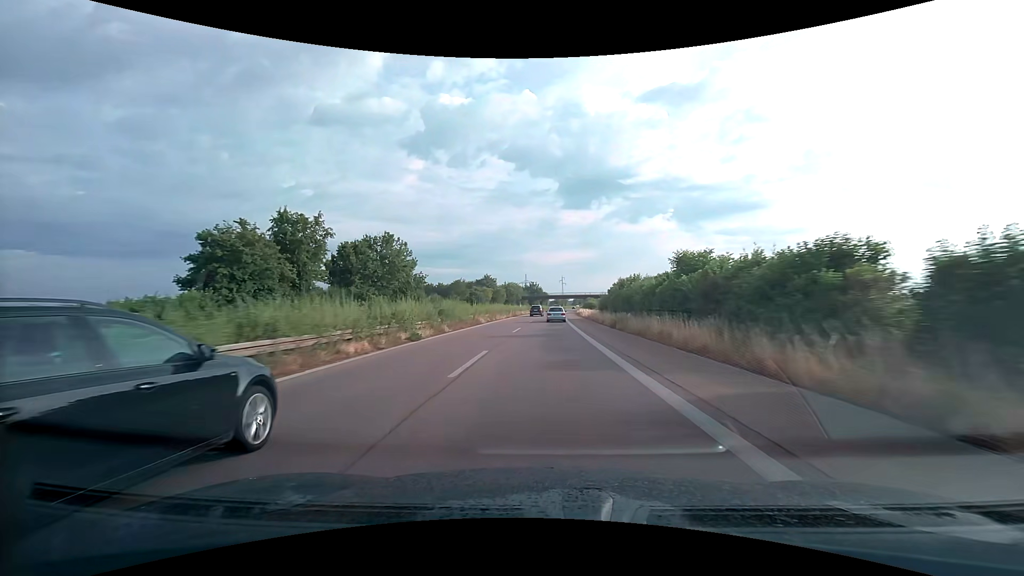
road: trunk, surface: asphalt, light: Day
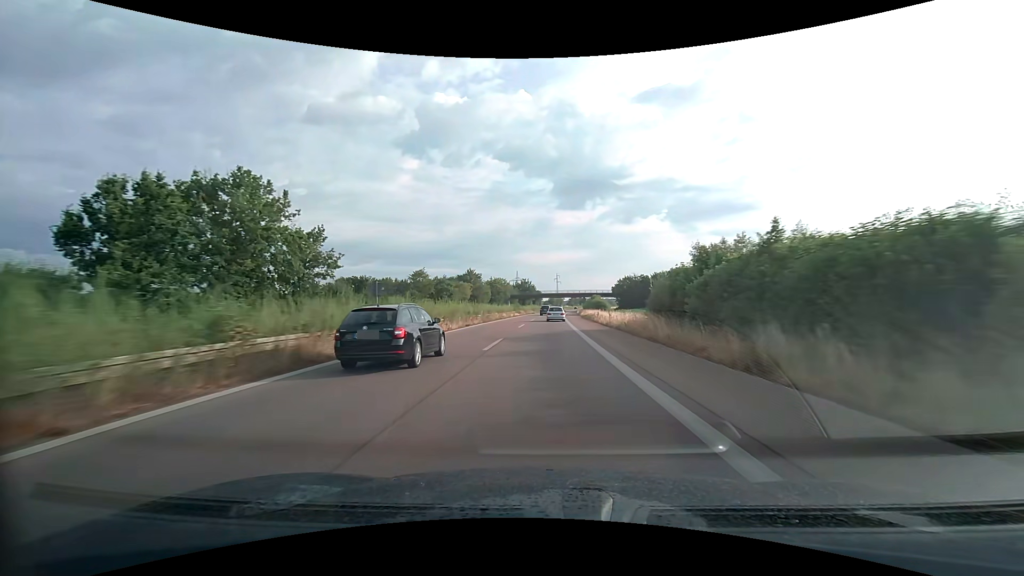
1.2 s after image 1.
(+0.2, +30.2) m; +1°
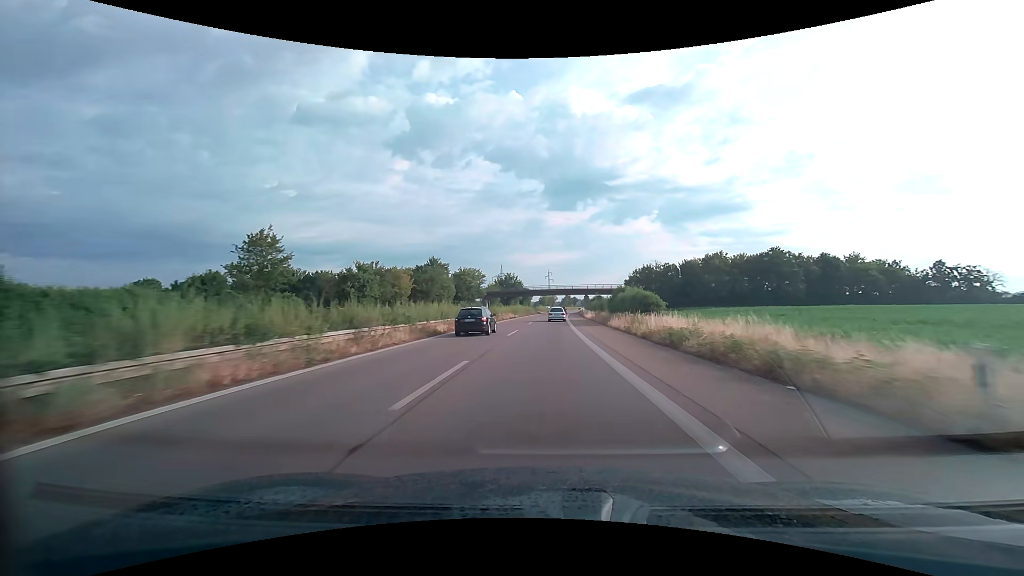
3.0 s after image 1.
(+0.5, +45.3) m; +1°
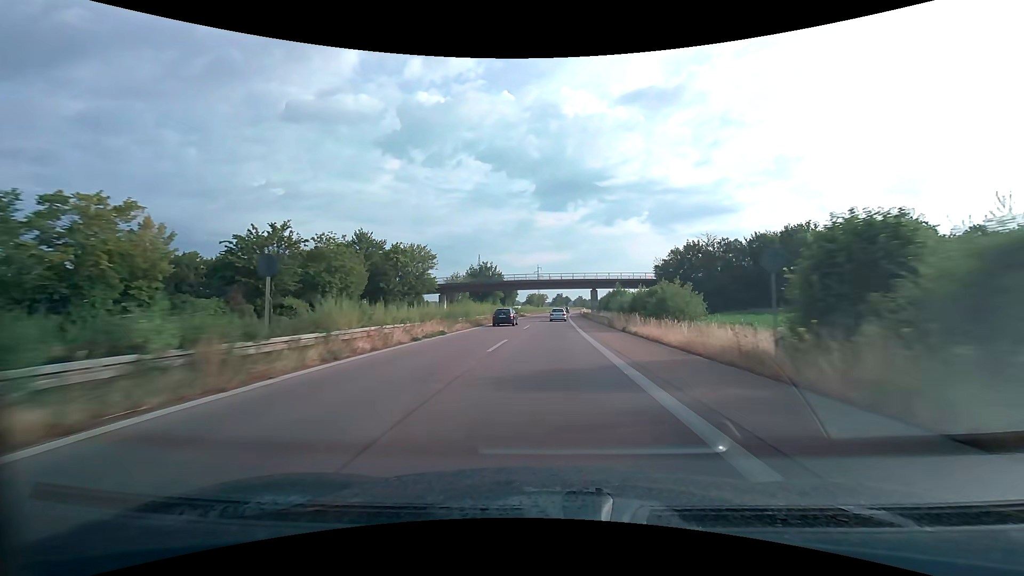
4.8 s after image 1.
(+0.4, +45.2) m; +1°
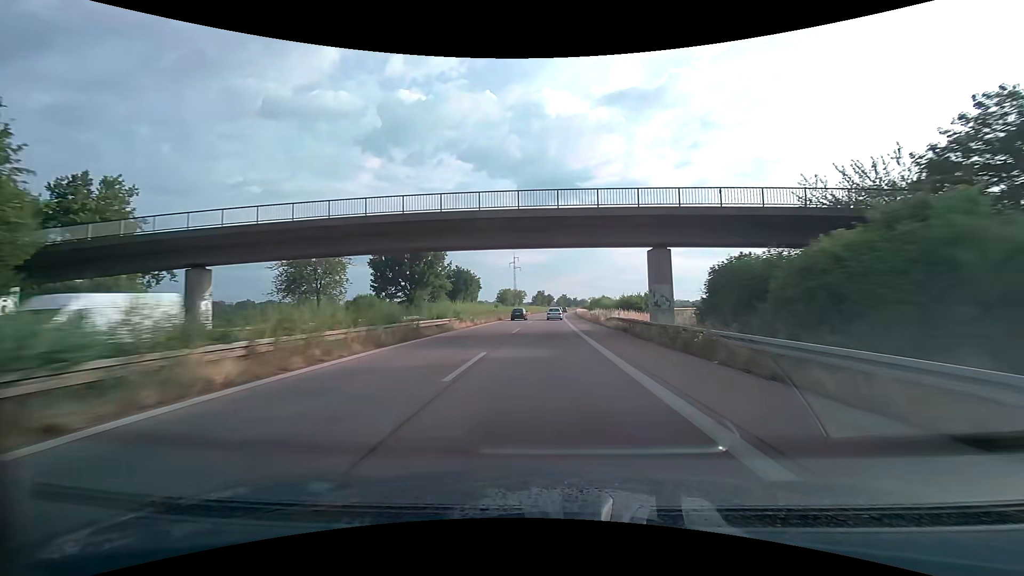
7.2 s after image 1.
(+1.0, +60.7) m; +2°
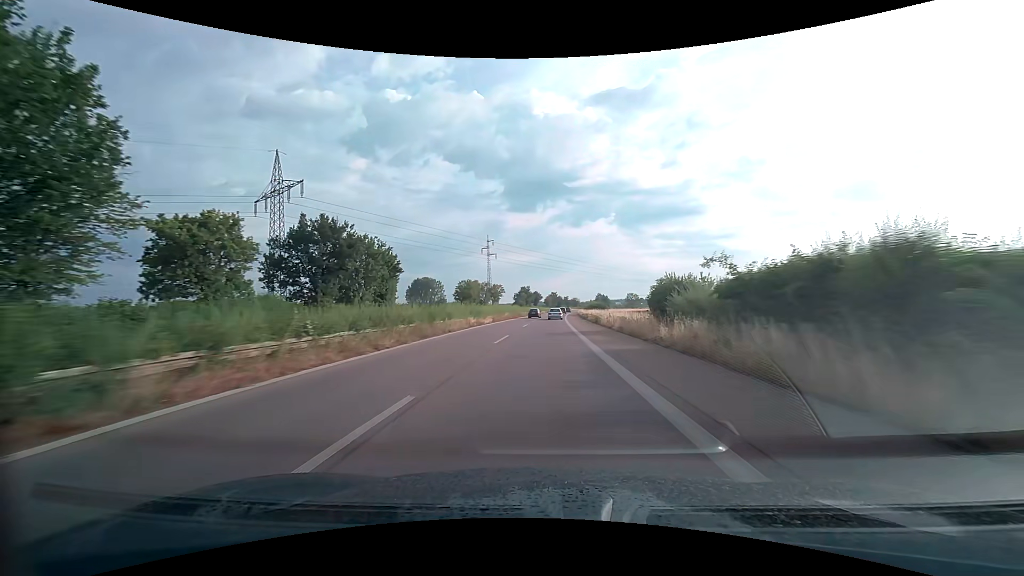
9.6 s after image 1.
(+0.6, +61.9) m; +1°
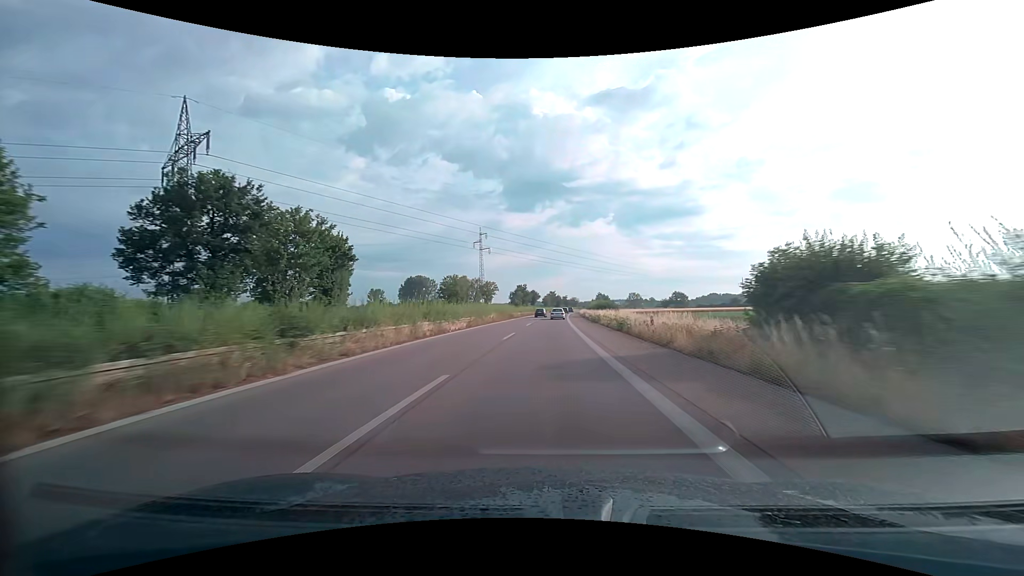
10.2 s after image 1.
(+0.1, +15.6) m; 0°
